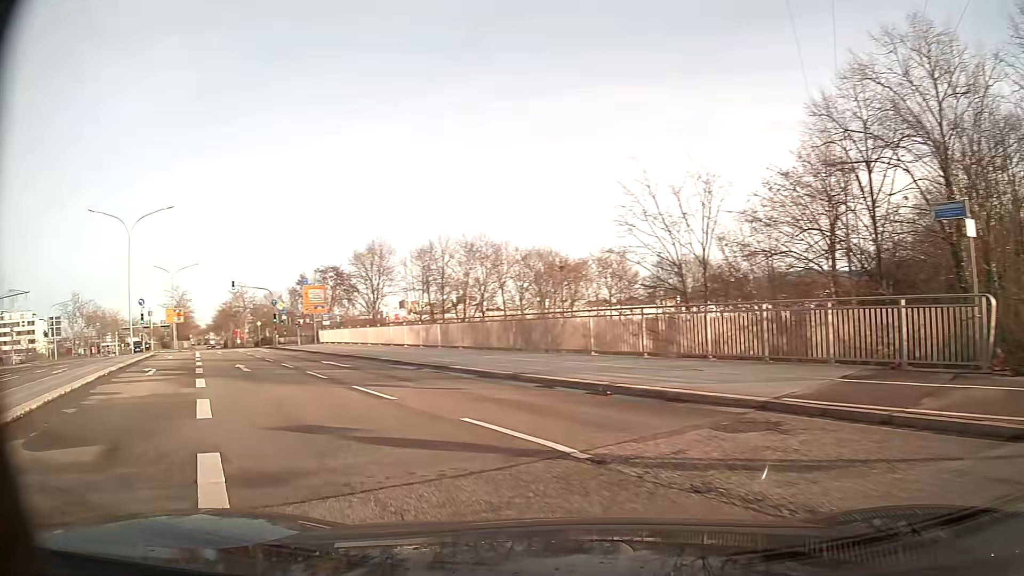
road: primary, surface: asphalt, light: Day
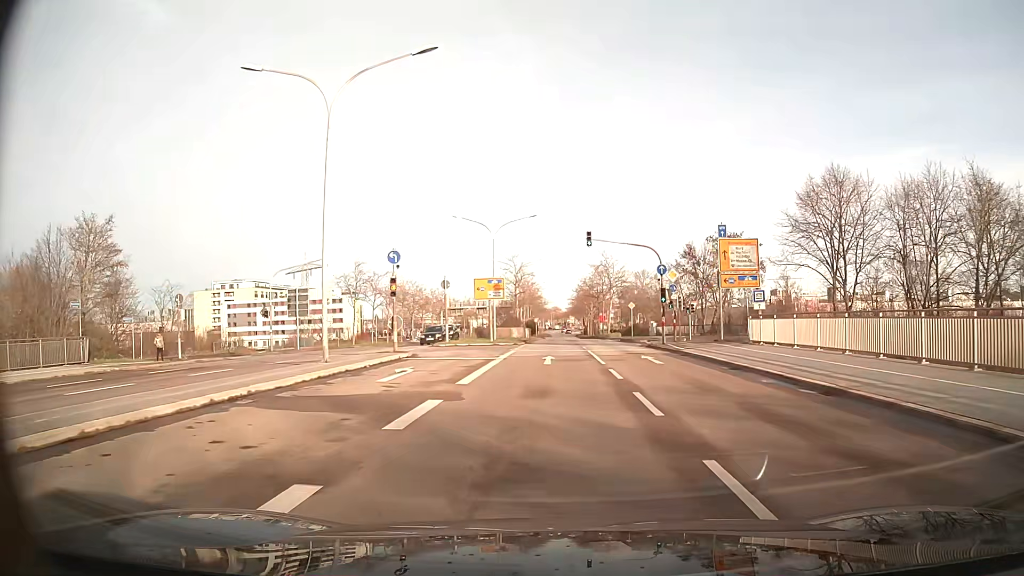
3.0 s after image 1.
(-8.9, +25.4) m; -24°
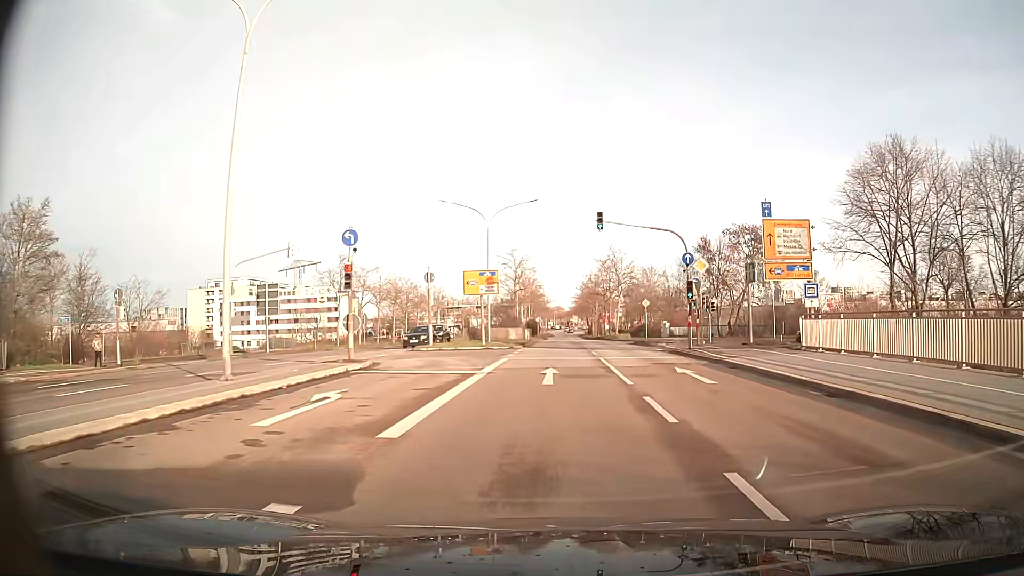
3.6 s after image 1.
(0.0, +6.7) m; 0°
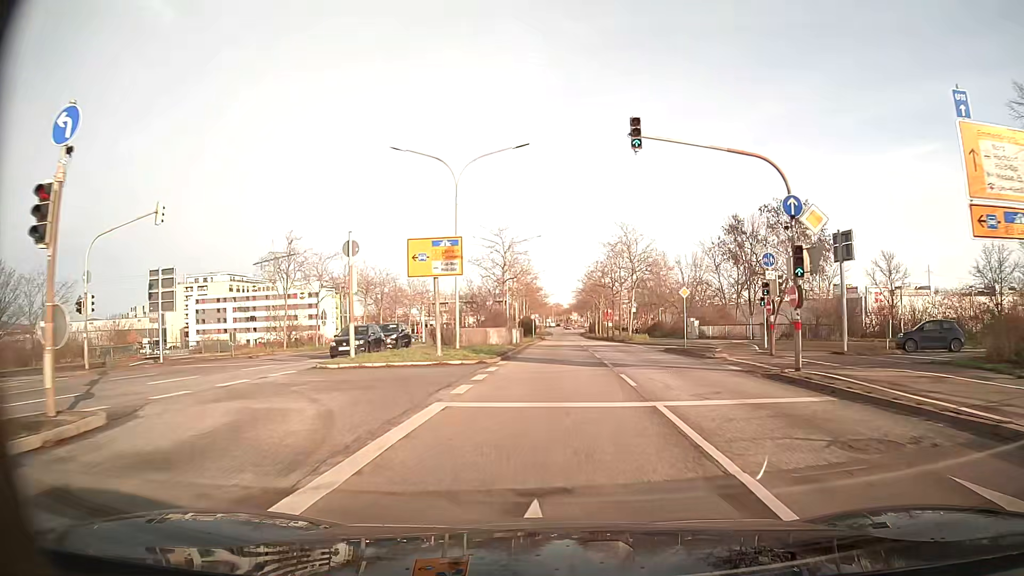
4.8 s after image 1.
(0.0, +14.4) m; 0°
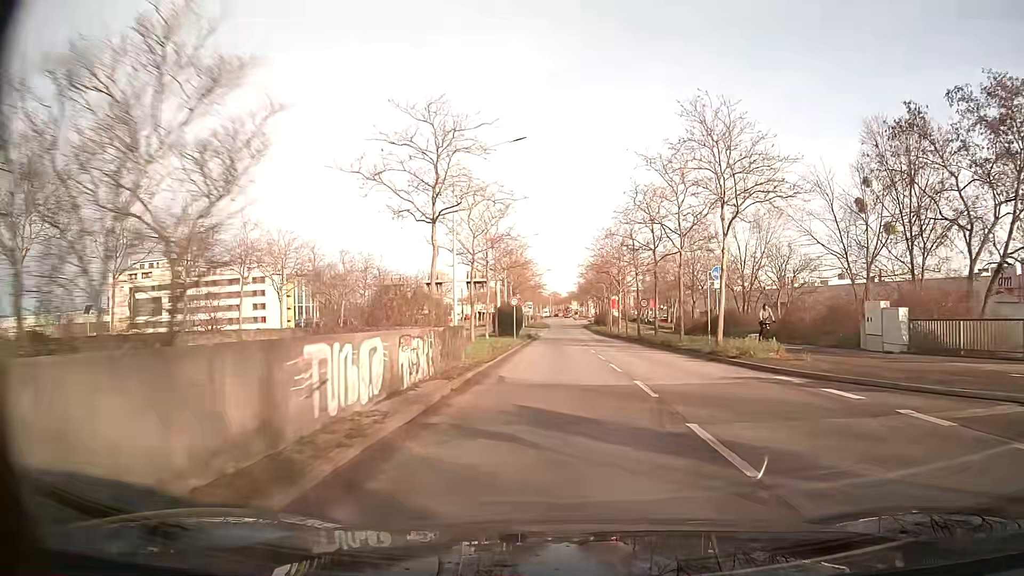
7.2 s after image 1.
(+0.1, +32.8) m; 0°
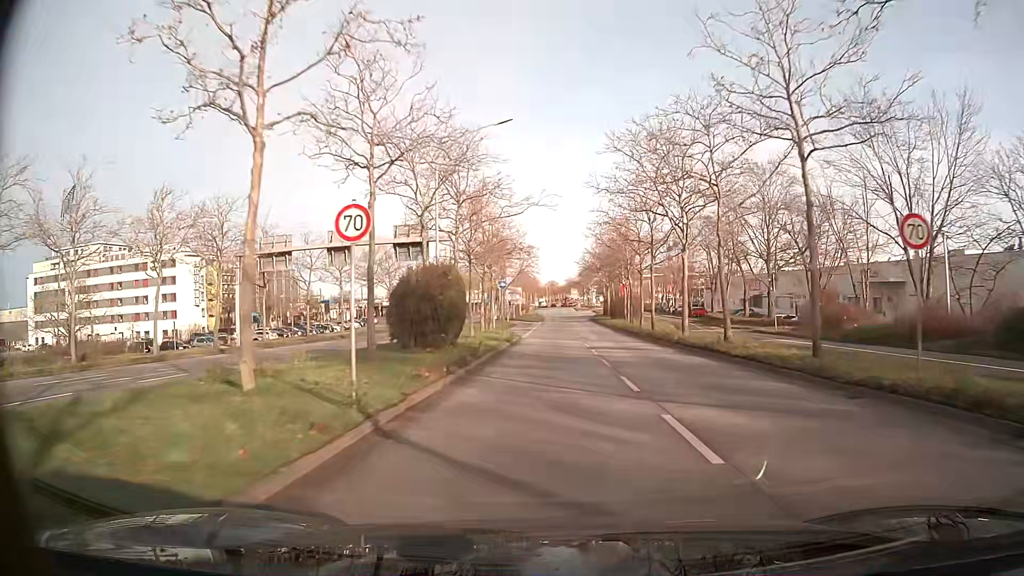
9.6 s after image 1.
(+0.1, +35.4) m; 0°
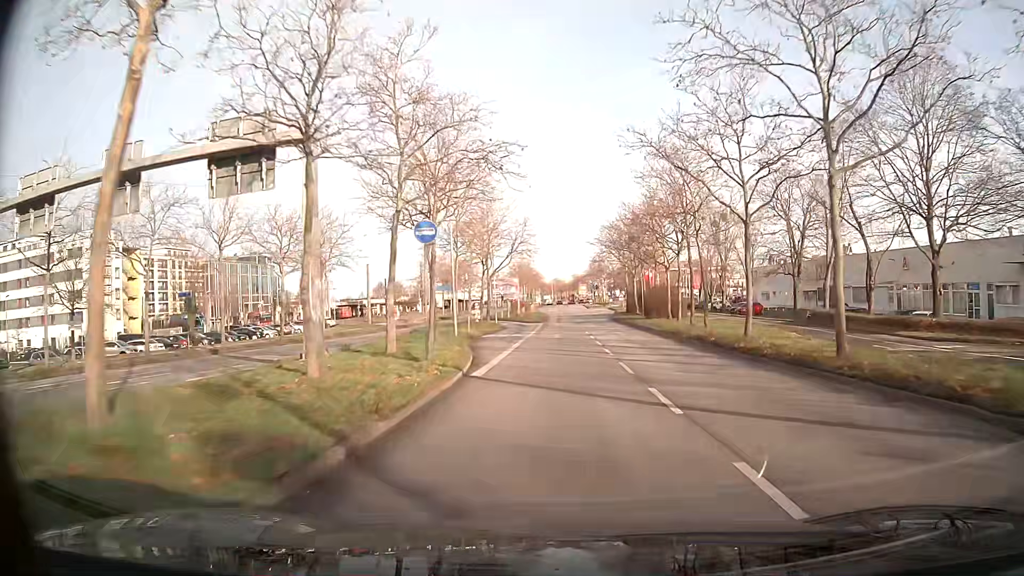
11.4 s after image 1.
(-0.1, +27.0) m; 0°
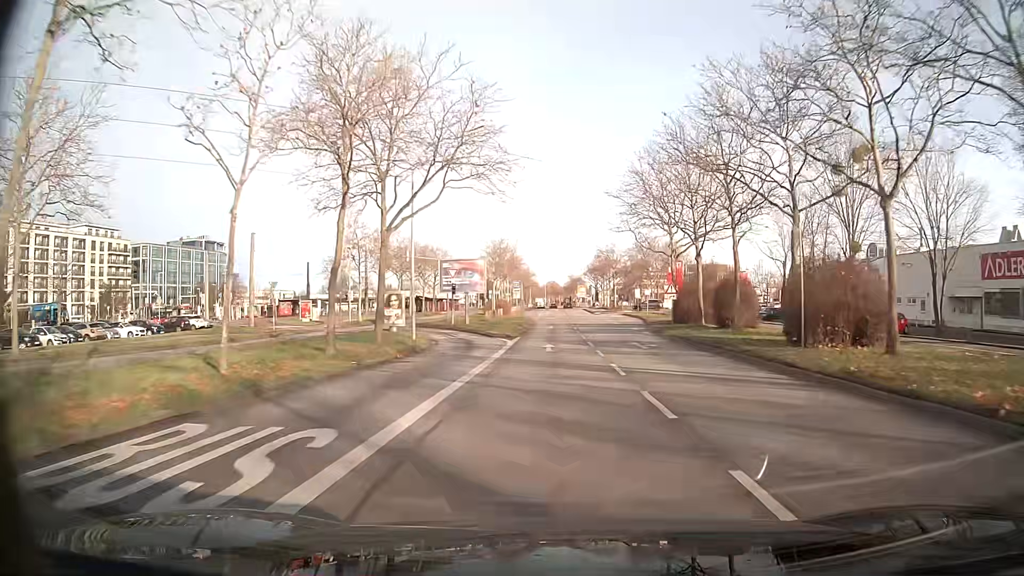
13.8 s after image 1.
(+0.1, +36.4) m; 0°
